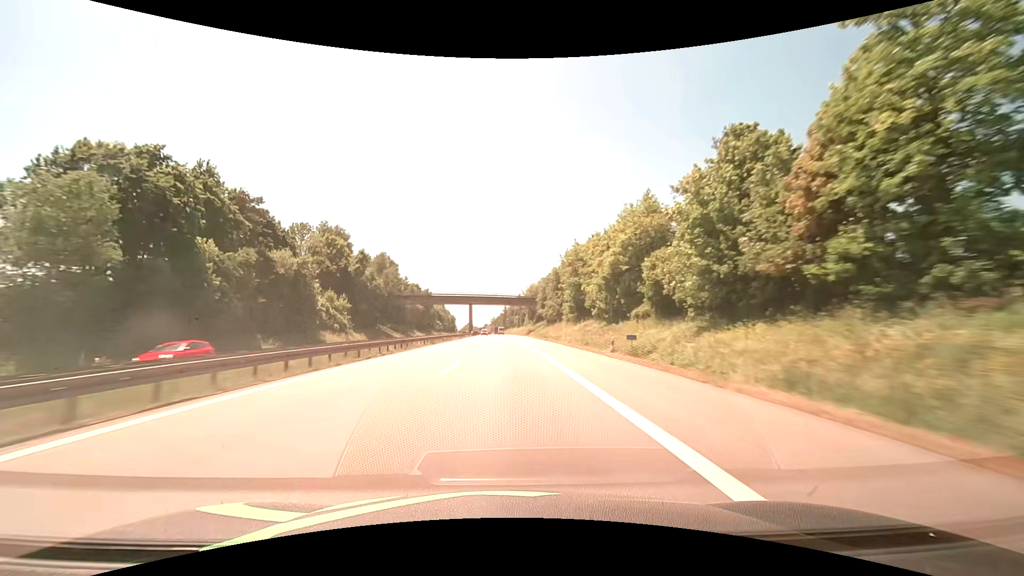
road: motorway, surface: asphalt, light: Day
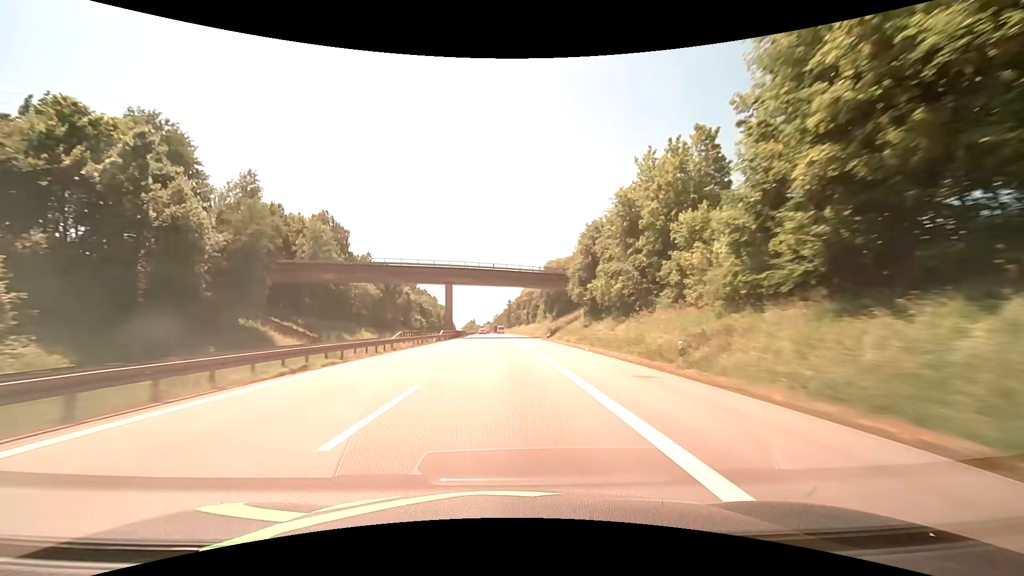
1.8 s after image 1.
(-0.6, +62.0) m; 0°
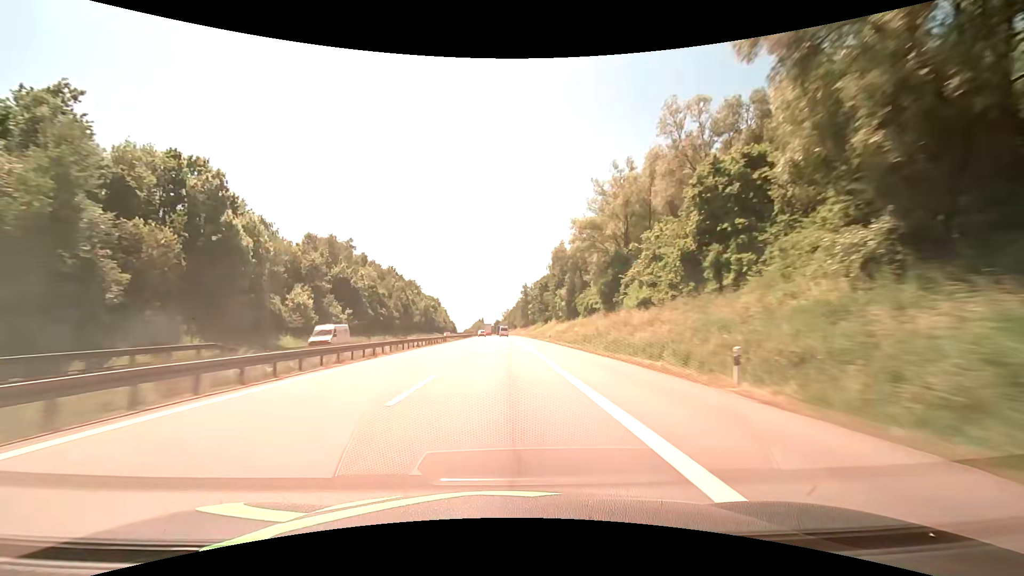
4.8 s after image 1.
(-1.9, +103.3) m; -3°
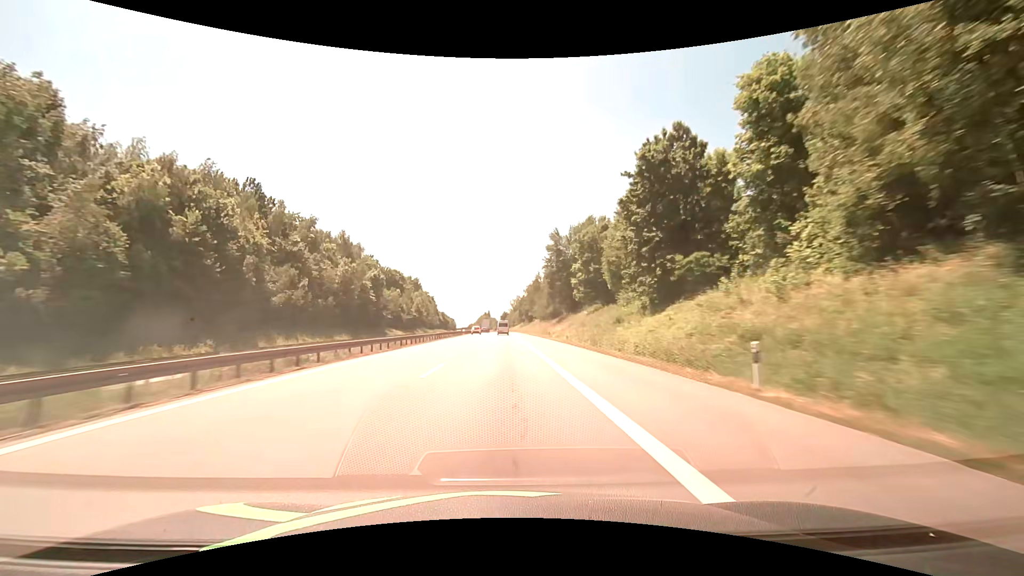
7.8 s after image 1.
(+0.7, +101.9) m; 0°
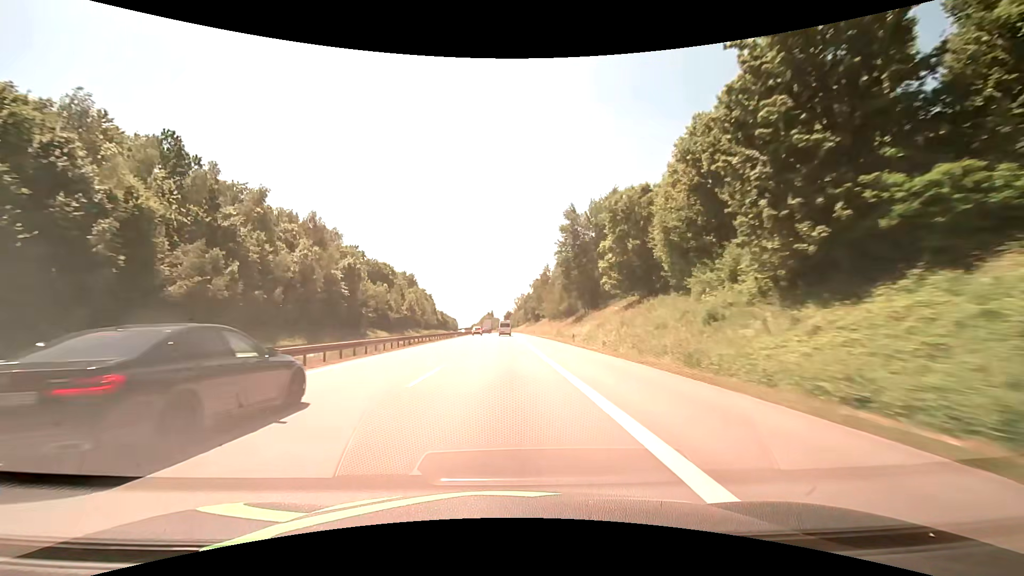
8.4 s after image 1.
(-0.1, +19.6) m; 0°
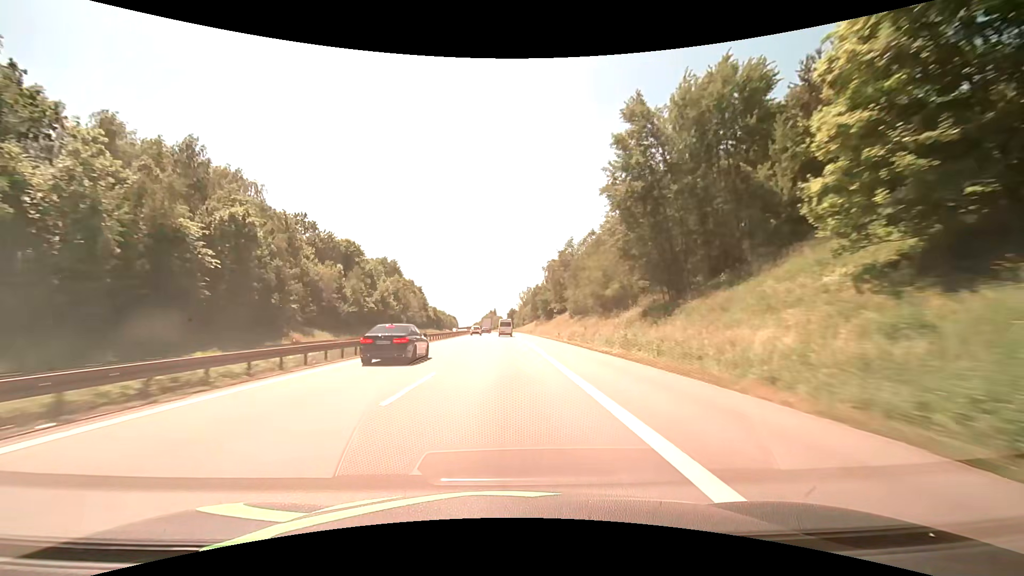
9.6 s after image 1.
(-0.2, +38.1) m; 0°
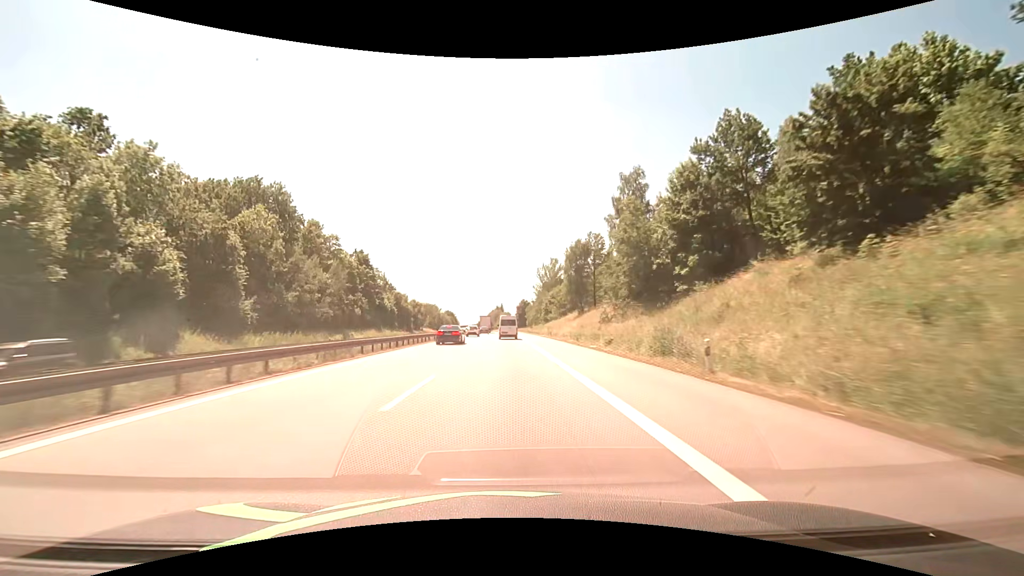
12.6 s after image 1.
(-0.7, +89.0) m; -1°
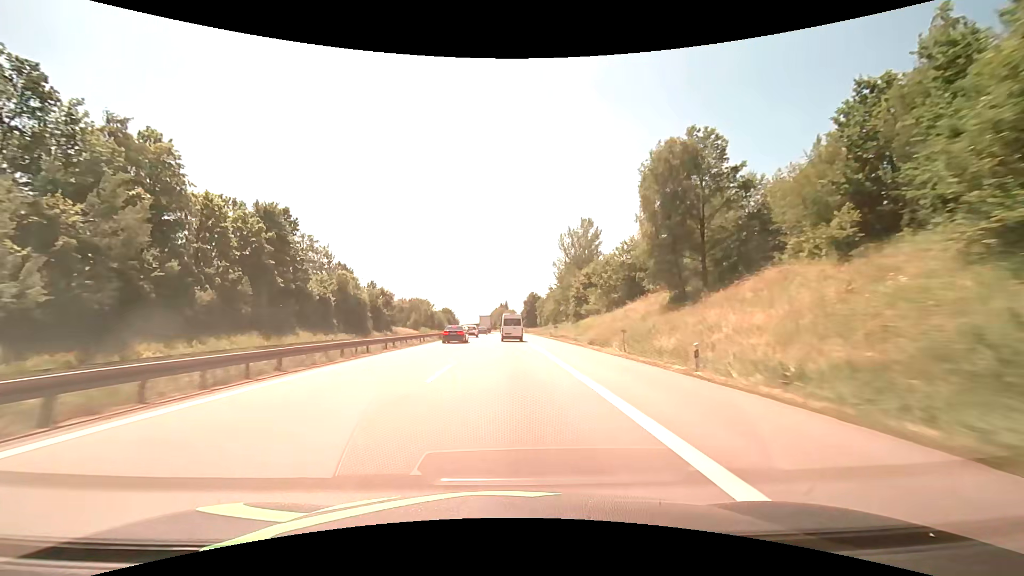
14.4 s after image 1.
(-0.3, +49.0) m; -1°
(0, +10) (0, +20) (0, +30) (0, +40) (0, +50) (0, +60) (0, +70) (-1, +80) (-1, +90) (-1, +100) m
